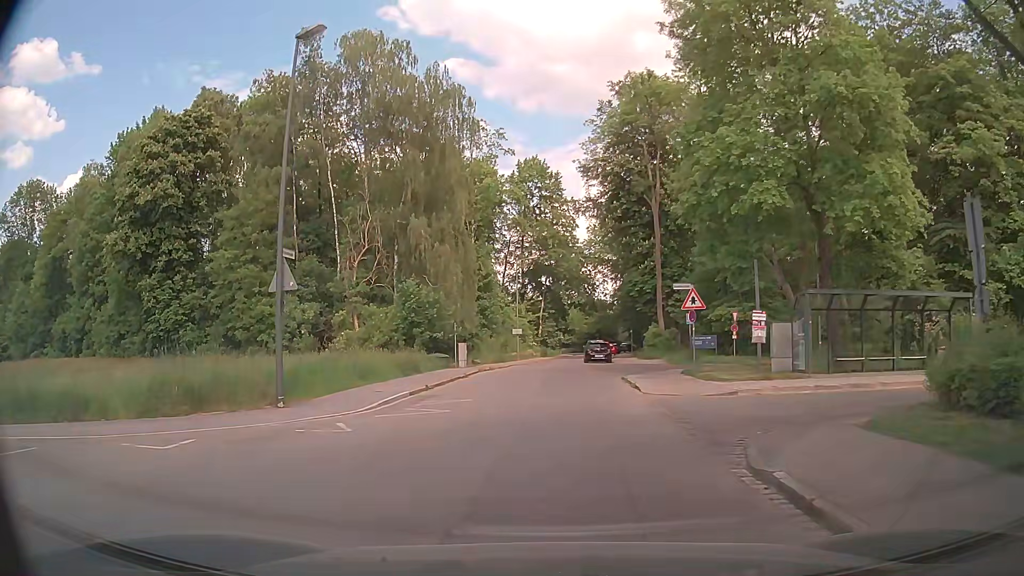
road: residential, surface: asphalt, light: Day
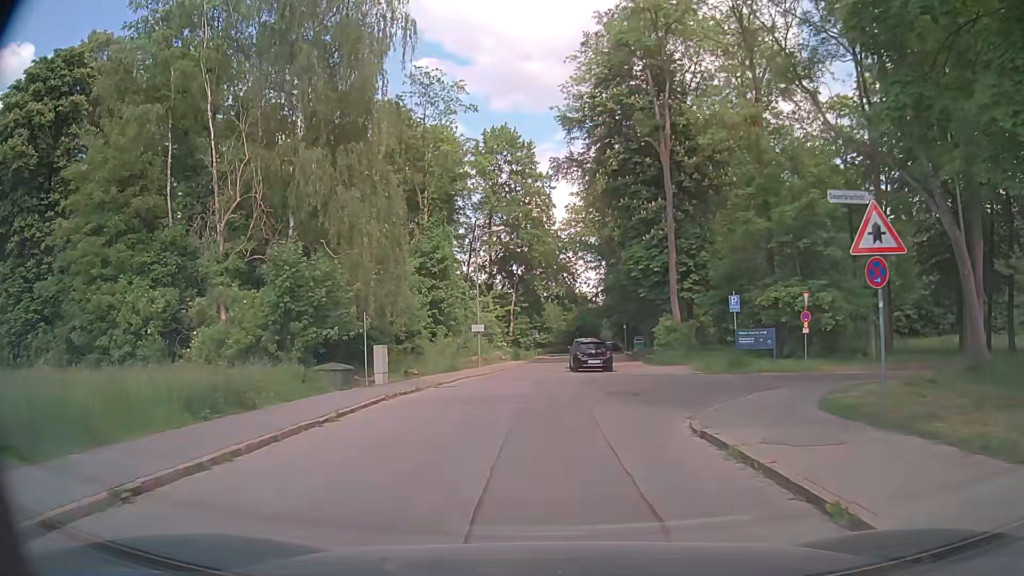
(-0.1, +14.9) m; +1°
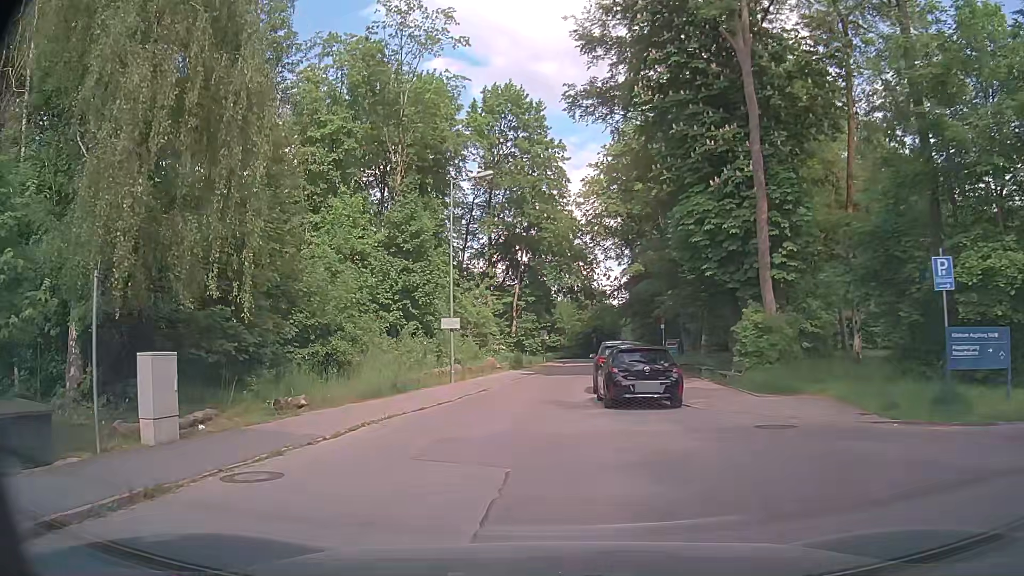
(+0.2, +15.2) m; -2°
